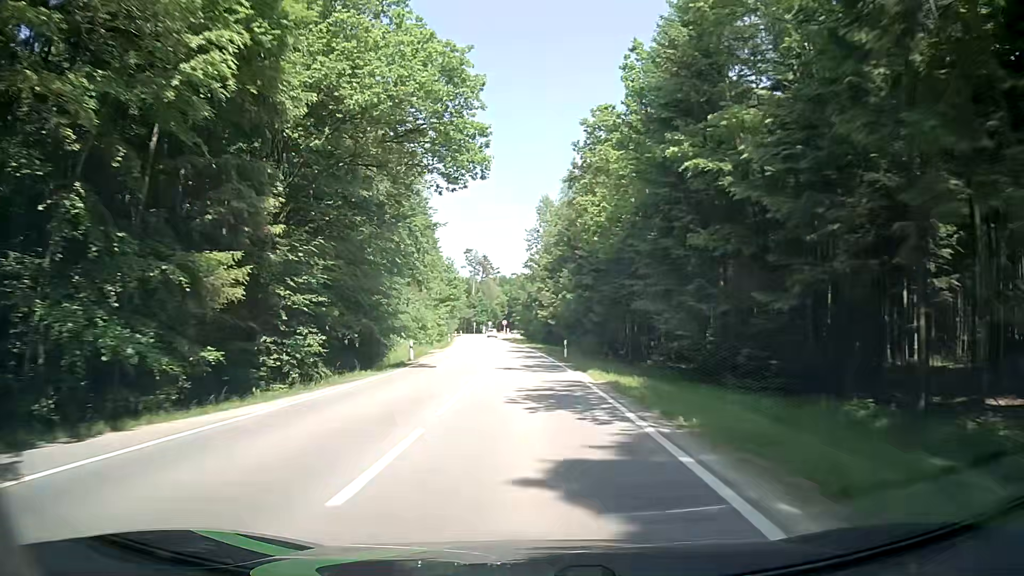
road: tertiary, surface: asphalt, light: Day
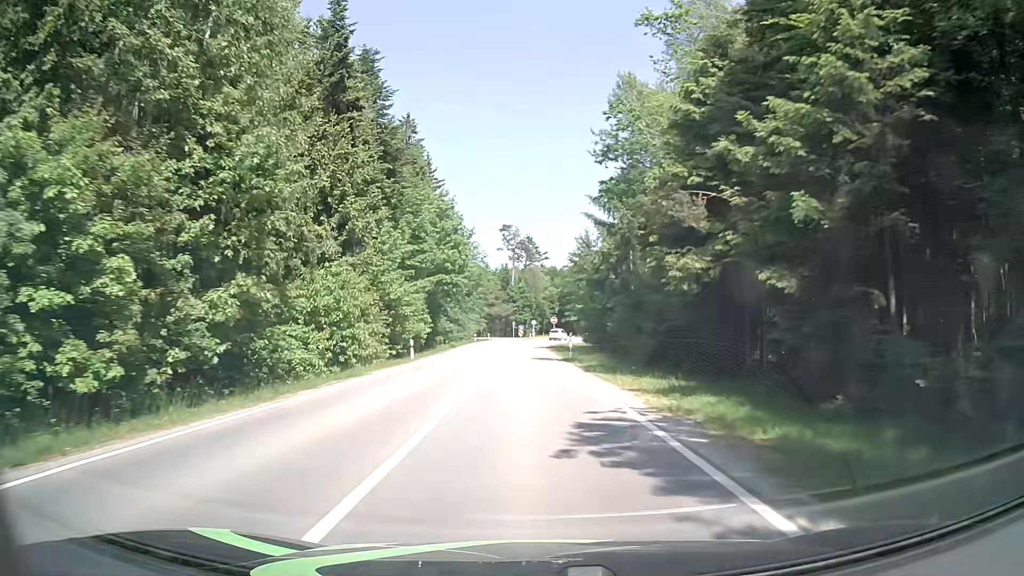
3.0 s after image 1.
(-1.8, +50.4) m; -4°
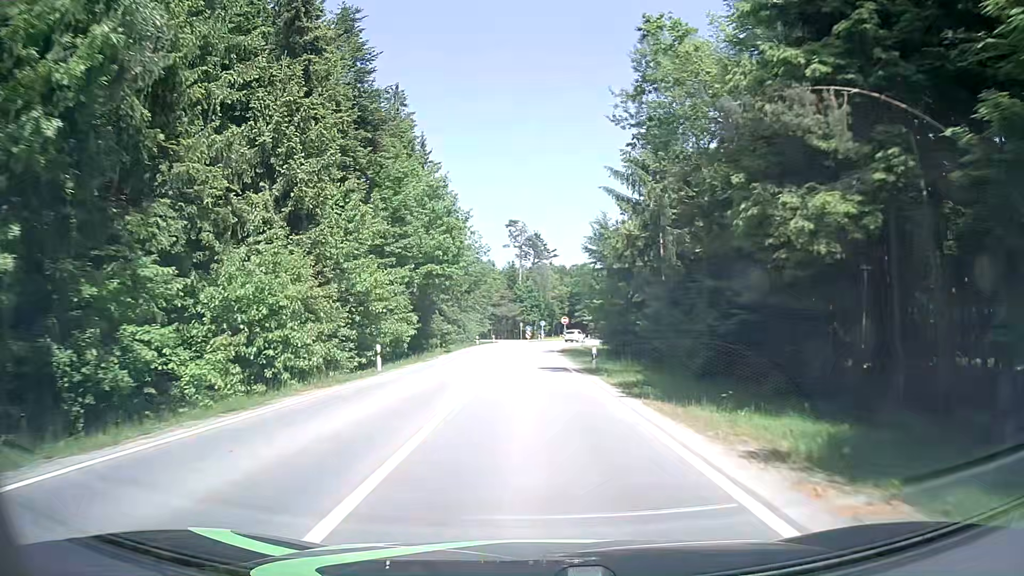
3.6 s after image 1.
(-0.1, +8.9) m; -1°
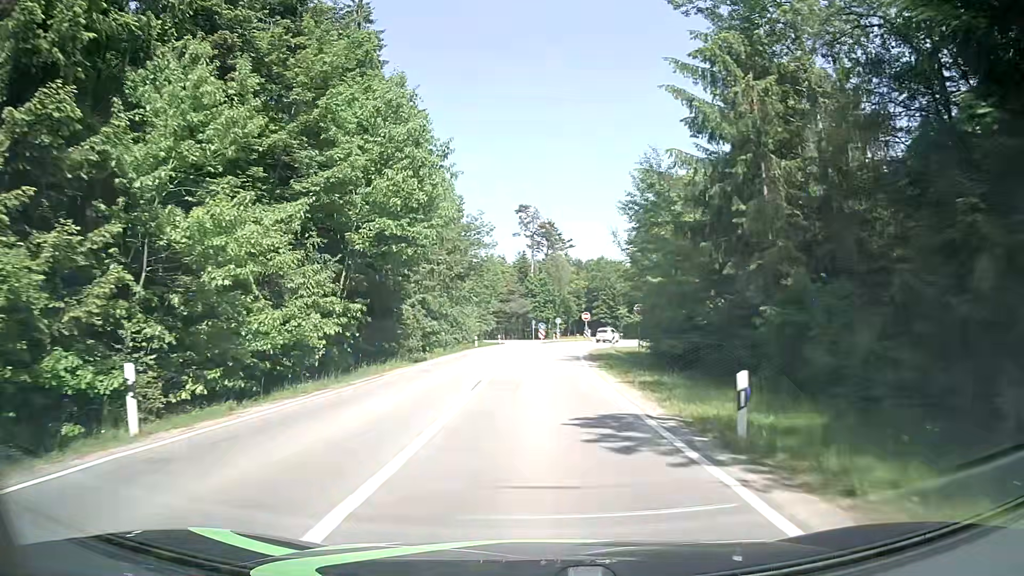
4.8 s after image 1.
(-0.2, +16.7) m; -1°
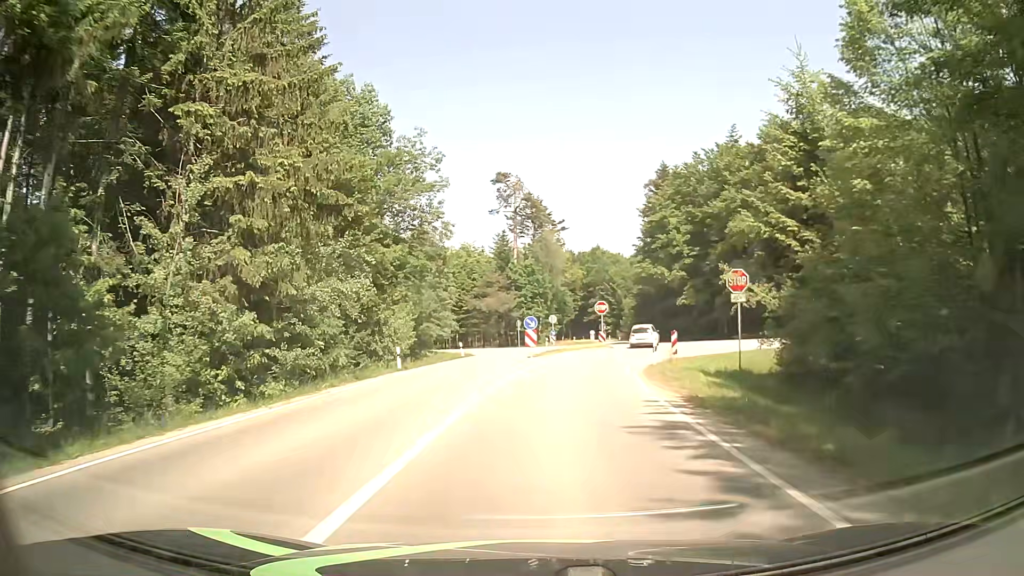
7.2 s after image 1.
(+0.2, +29.3) m; +1°
